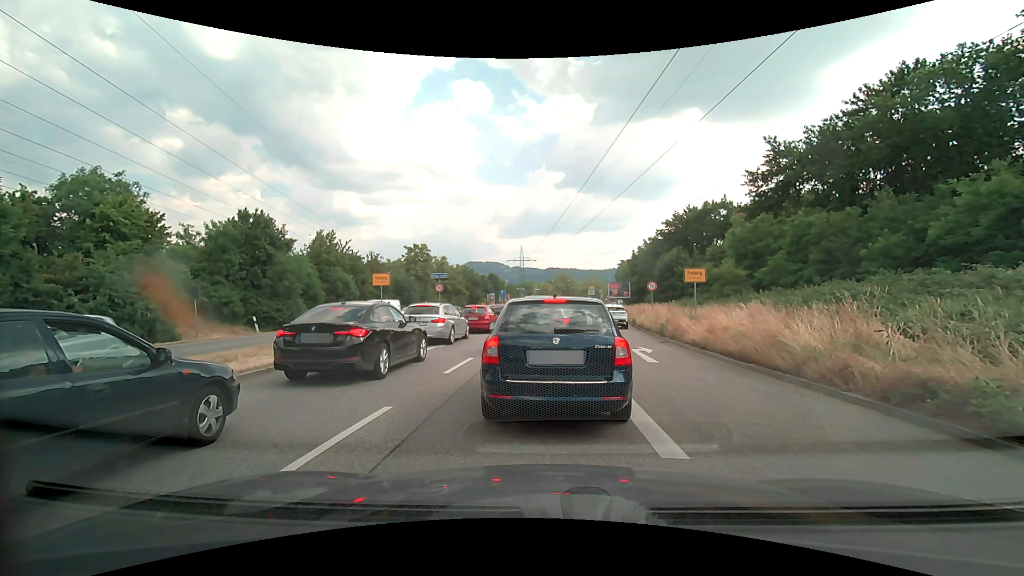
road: primary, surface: asphalt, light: Day
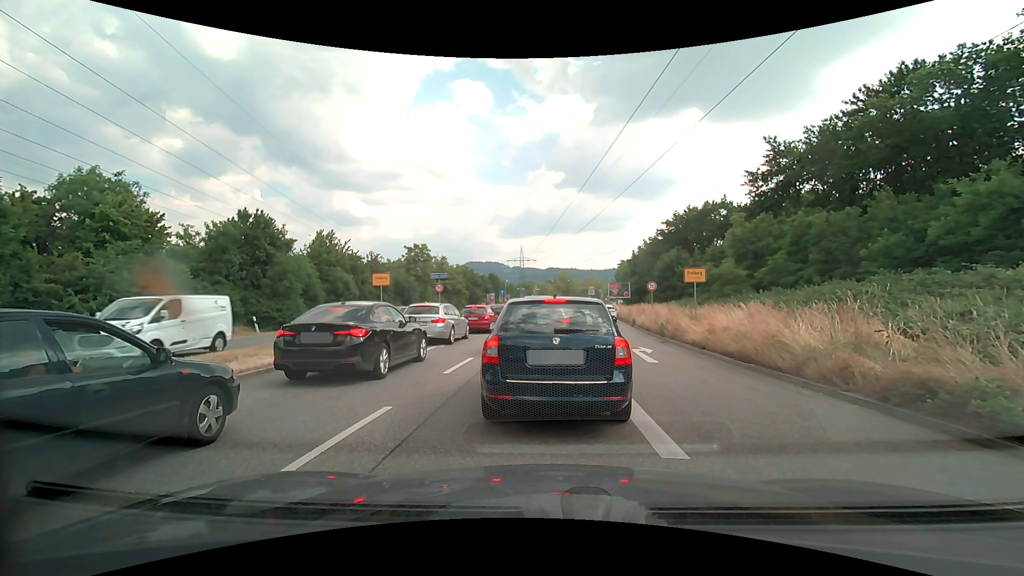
(0.0, 0.0) m; 0°
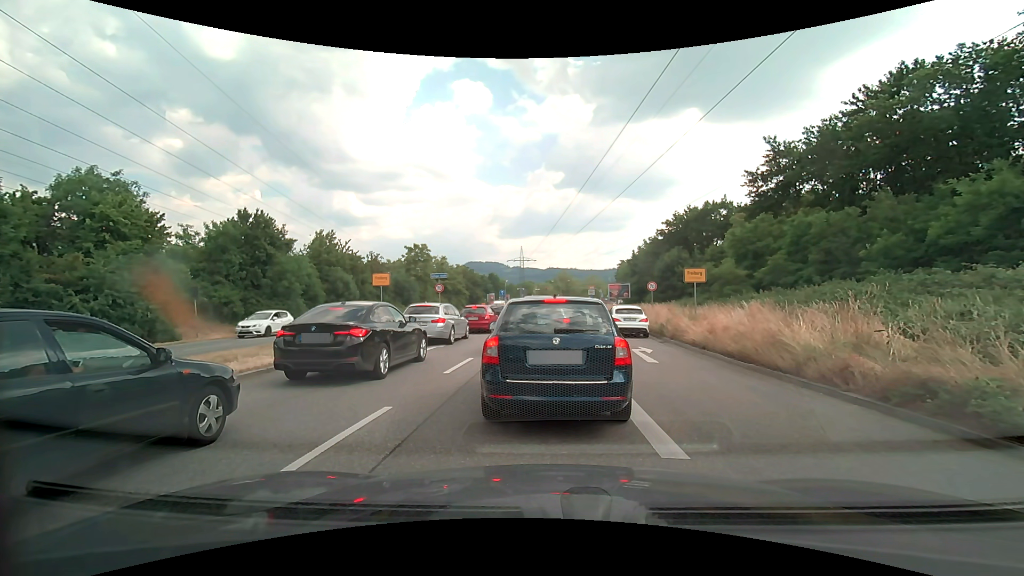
(0.0, 0.0) m; 0°
(0, +10) (0, +20) (+1, +30) (+2, +40) (+4, +50) (+5, +60) (+6, +70) (+6, +80) (+6, +90) (+7, +100) m
